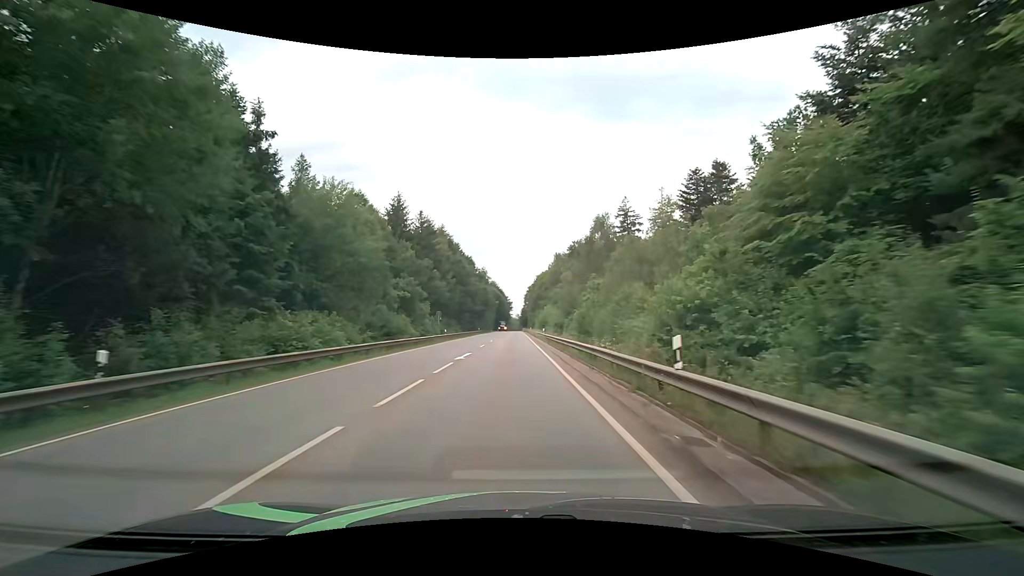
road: secondary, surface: asphalt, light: Day
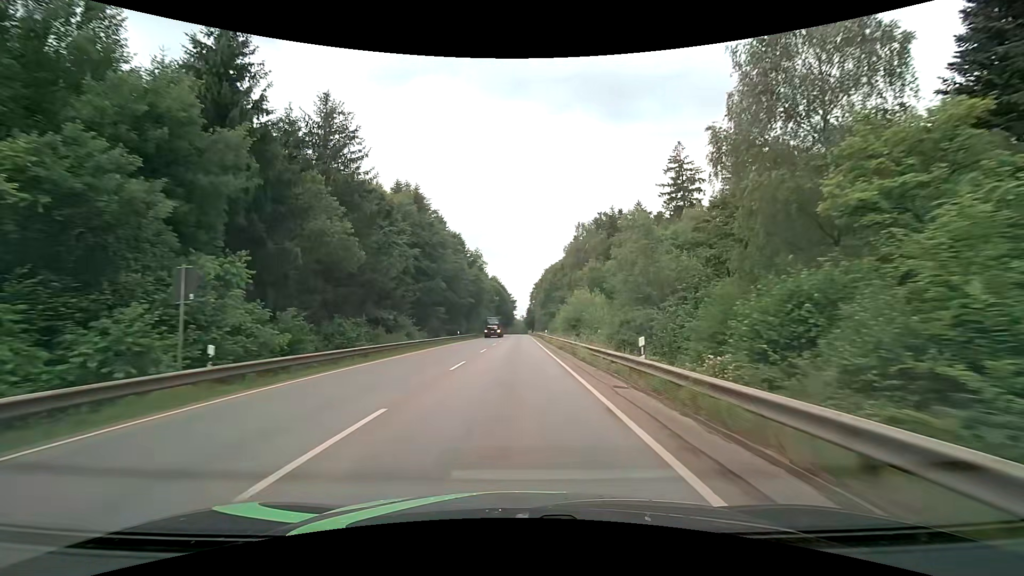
(-0.2, +41.4) m; 0°
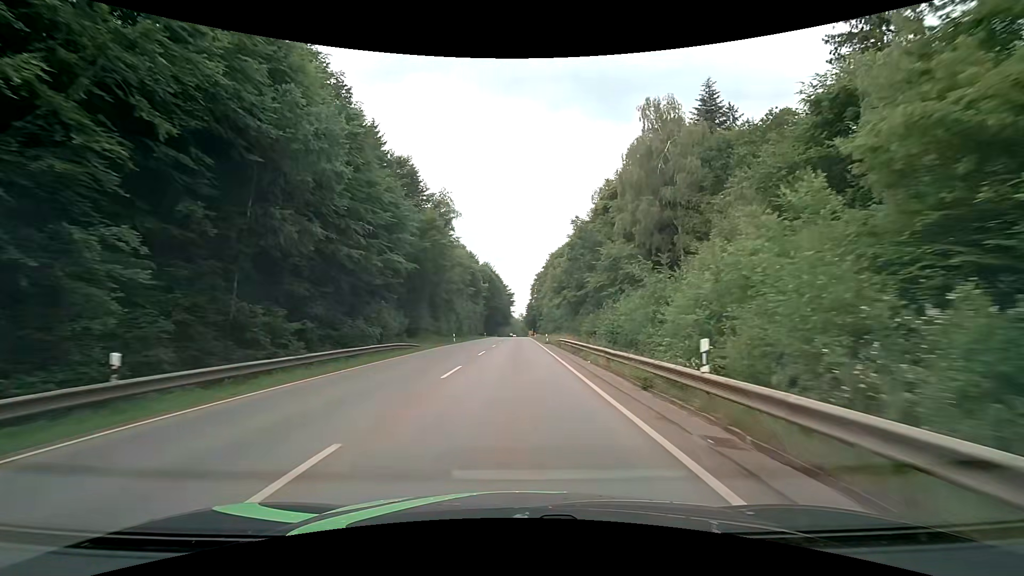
(0.0, +51.2) m; 0°
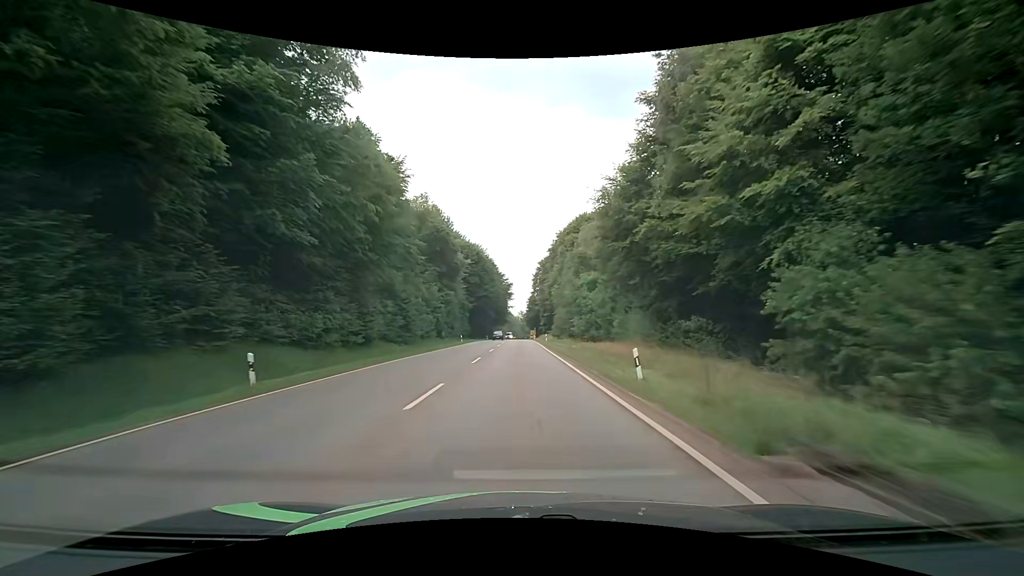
(+0.2, +41.5) m; 0°
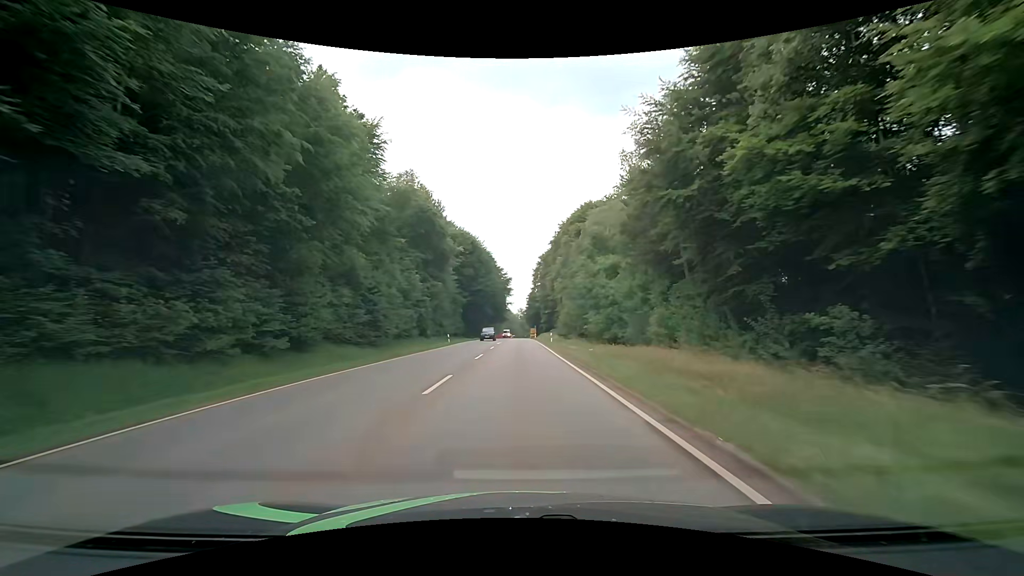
(+0.1, +10.5) m; +1°
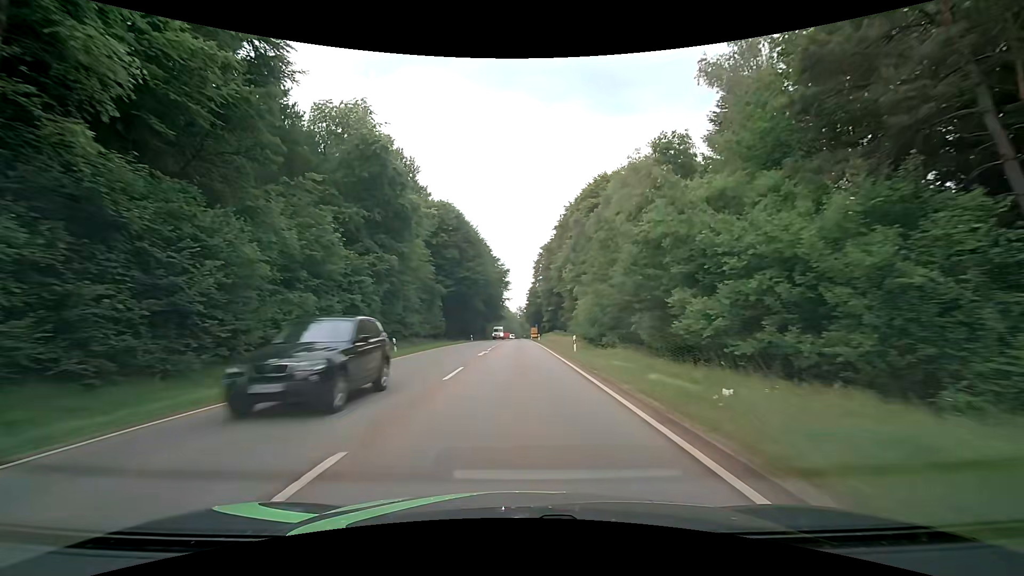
(-0.1, +21.0) m; -1°
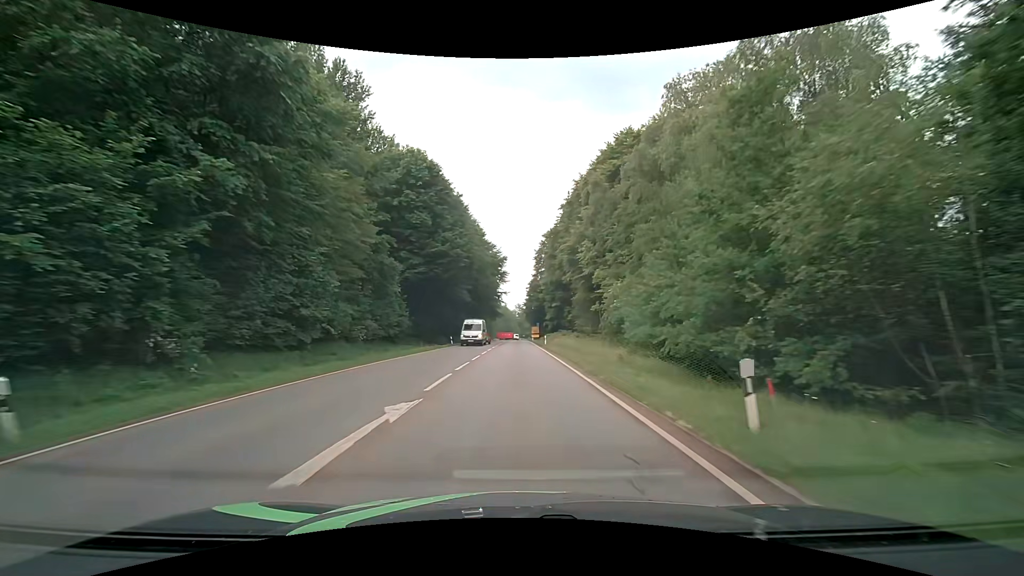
(+0.2, +21.2) m; +1°
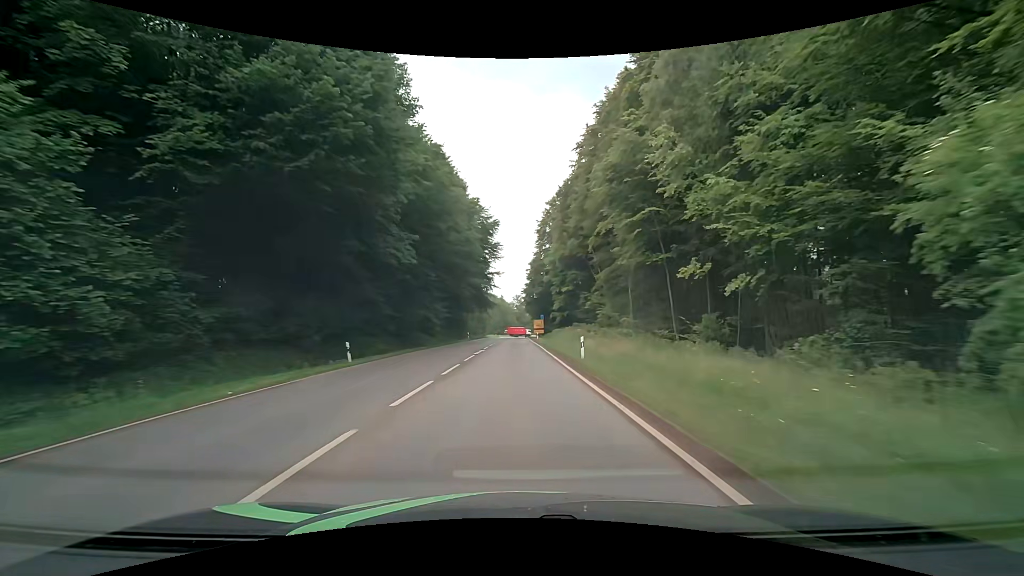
(-0.3, +31.9) m; -1°
(0, +10) (0, +20) (0, +30) (0, +40) (0, +50) (0, +60) (0, +70) (0, +80) (0, +90) (0, +100) m
